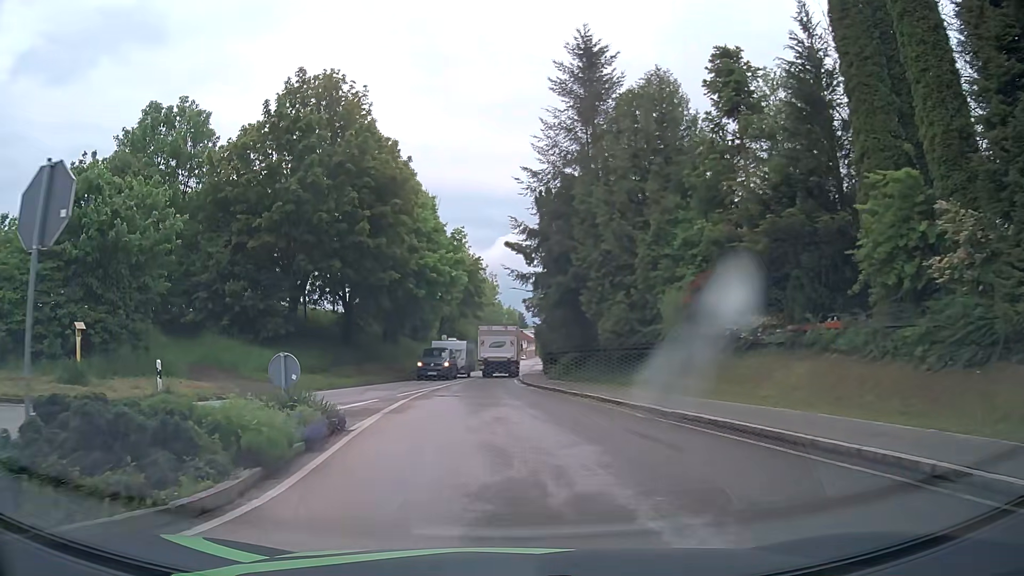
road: tertiary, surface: asphalt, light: Day
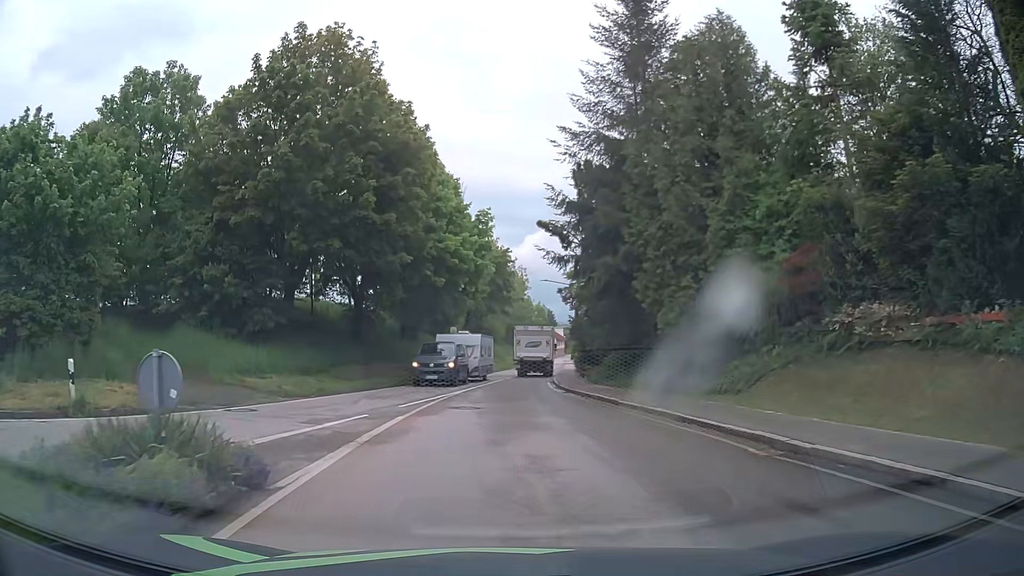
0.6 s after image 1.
(-0.1, +5.4) m; -2°
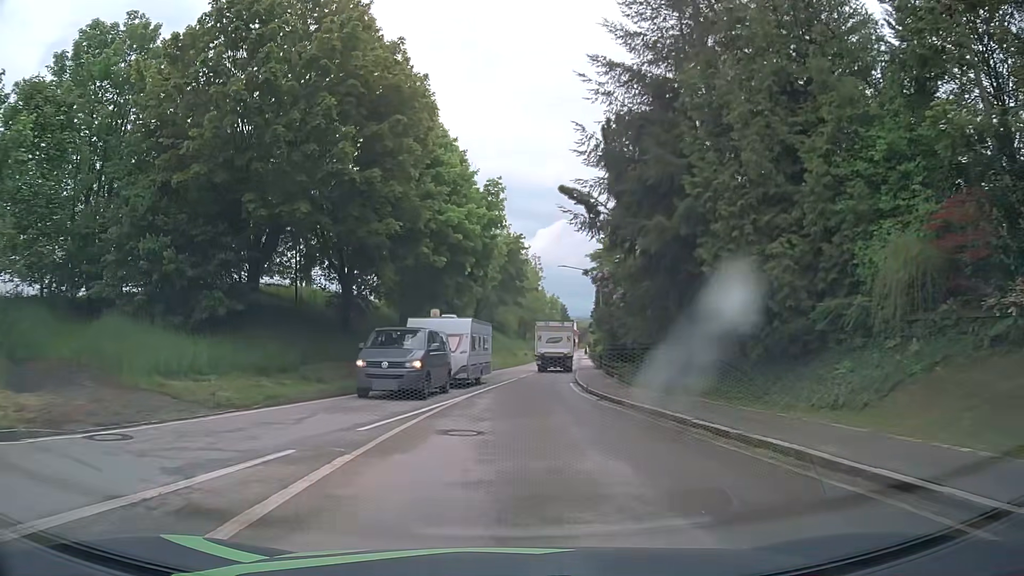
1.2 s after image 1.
(-0.1, +5.9) m; -2°
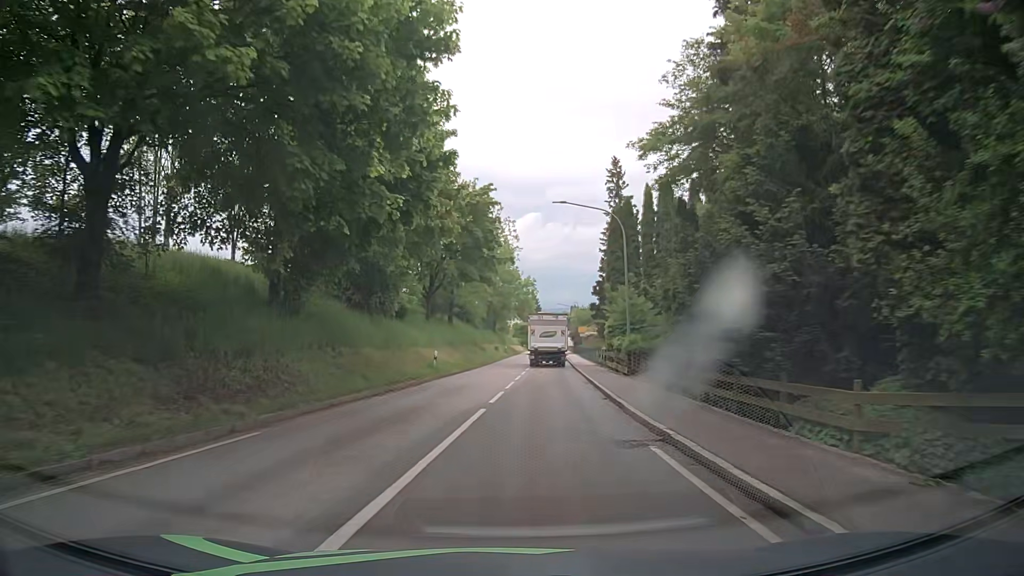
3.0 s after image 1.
(+0.4, +20.0) m; +3°
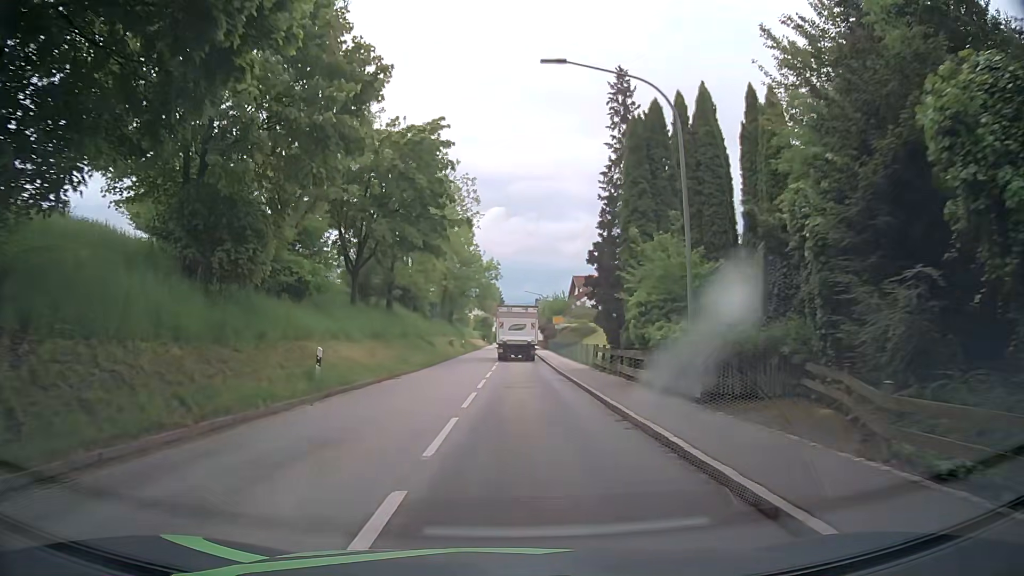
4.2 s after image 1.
(+0.5, +14.7) m; +4°
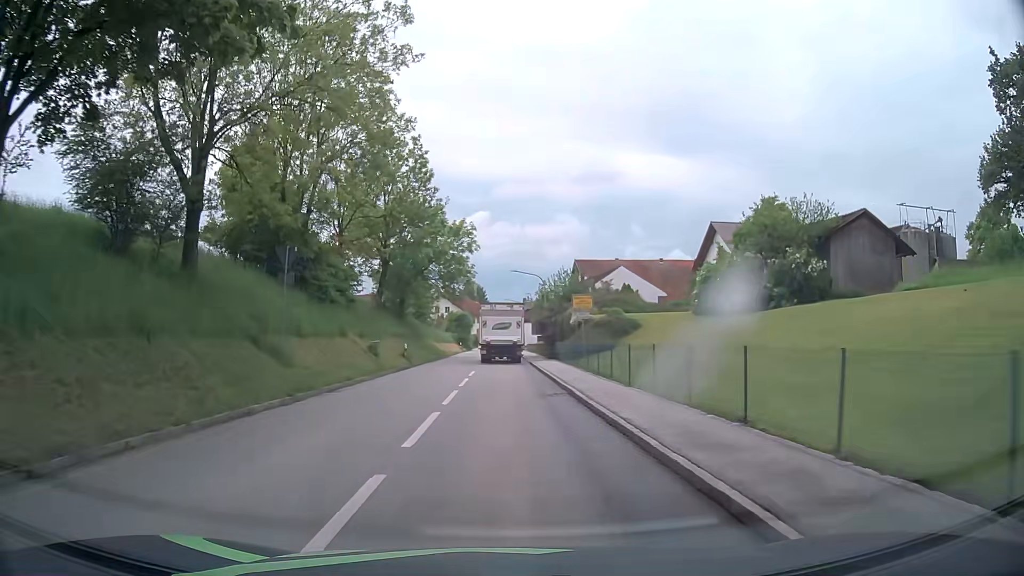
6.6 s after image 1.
(+0.3, +29.6) m; 0°
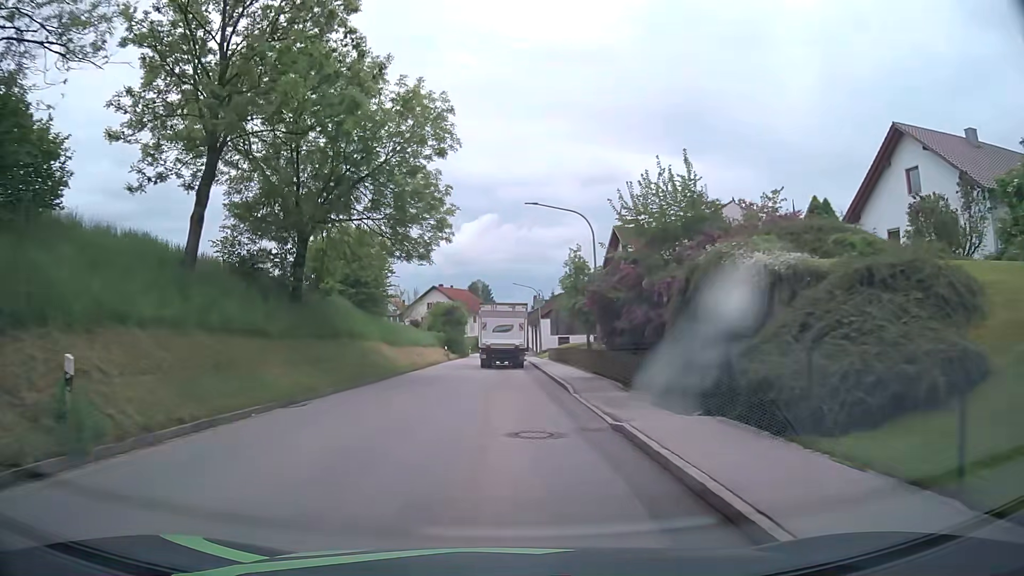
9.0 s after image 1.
(+0.3, +30.3) m; 0°
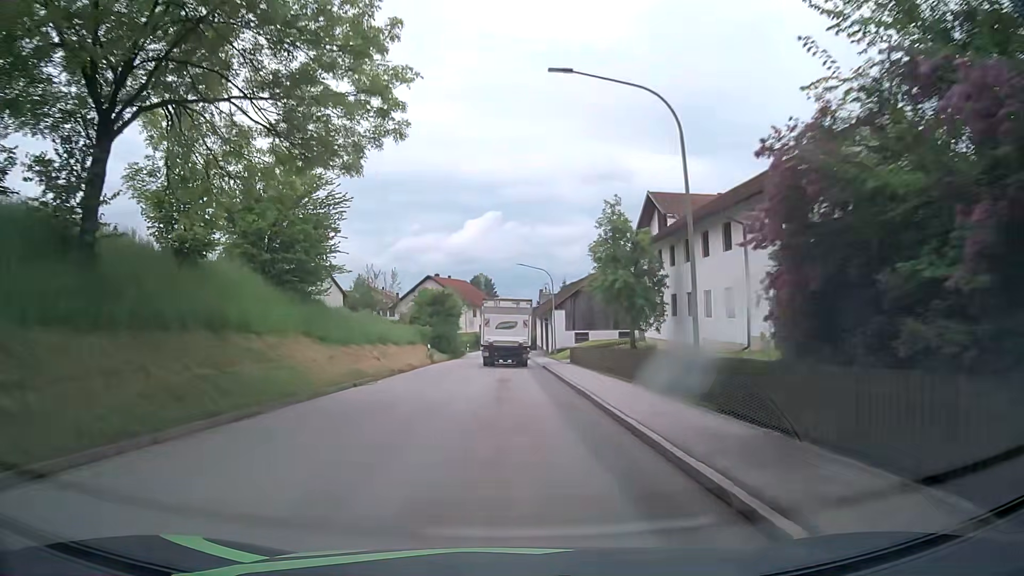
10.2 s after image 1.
(-0.1, +15.1) m; 0°
(0, +10) (0, +20) (0, +30) (0, +40) (-1, +50) (-1, +60) (-1, +70) (-1, +80) (-1, +90) (-1, +100) m
